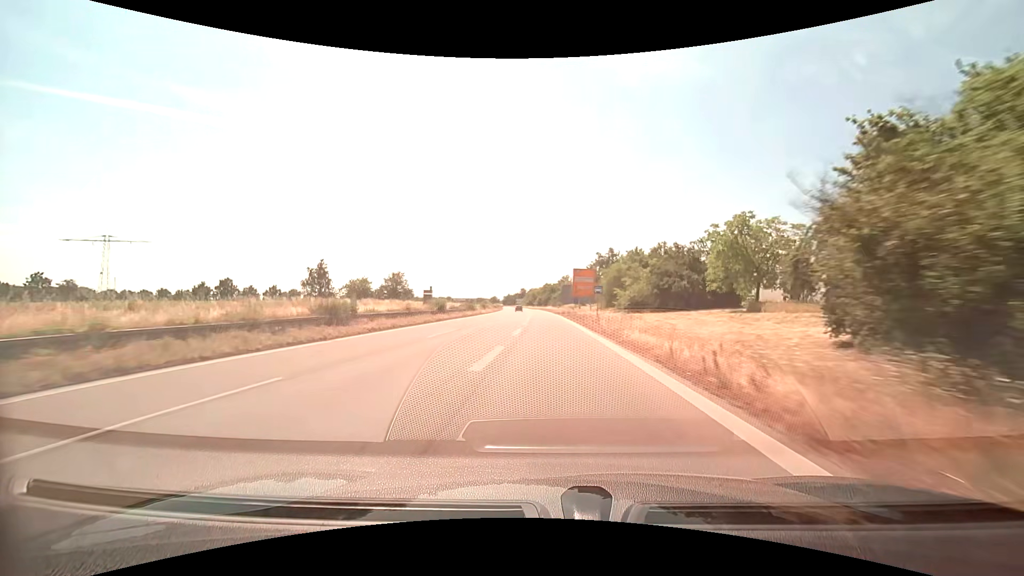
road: trunk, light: Day
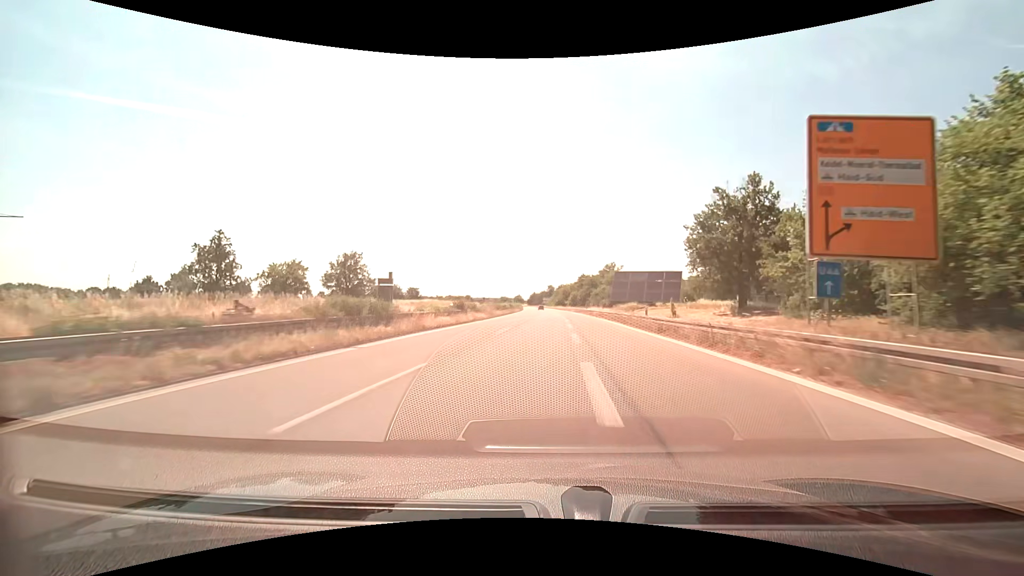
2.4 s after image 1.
(-2.0, +52.3) m; -3°
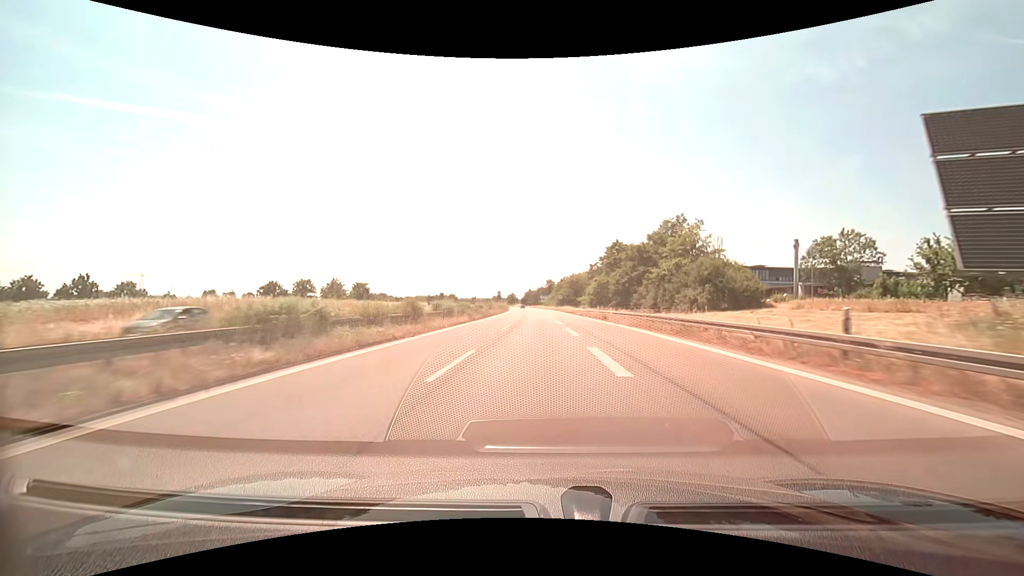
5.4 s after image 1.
(+0.7, +68.5) m; 0°
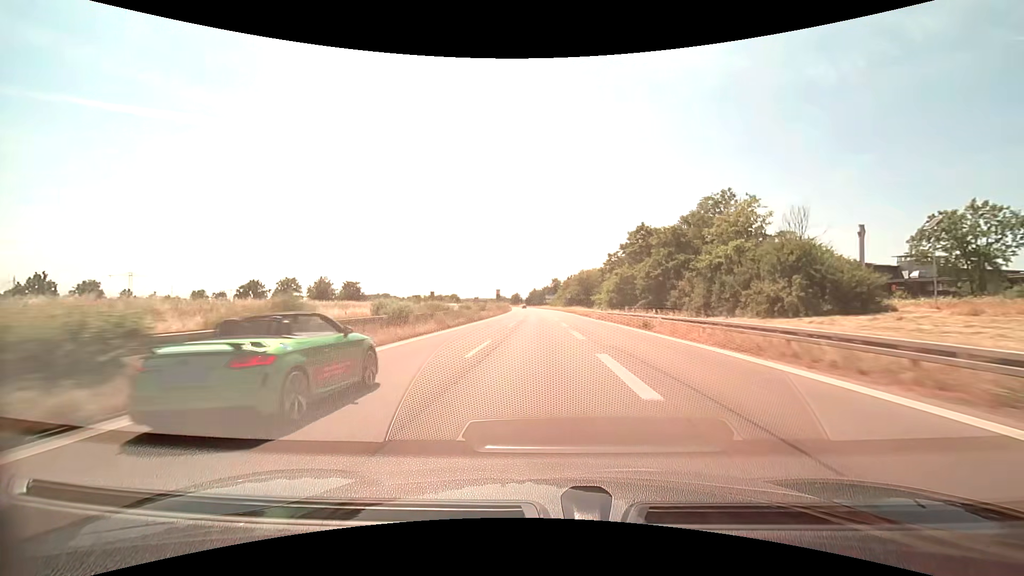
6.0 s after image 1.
(-0.1, +14.0) m; -1°
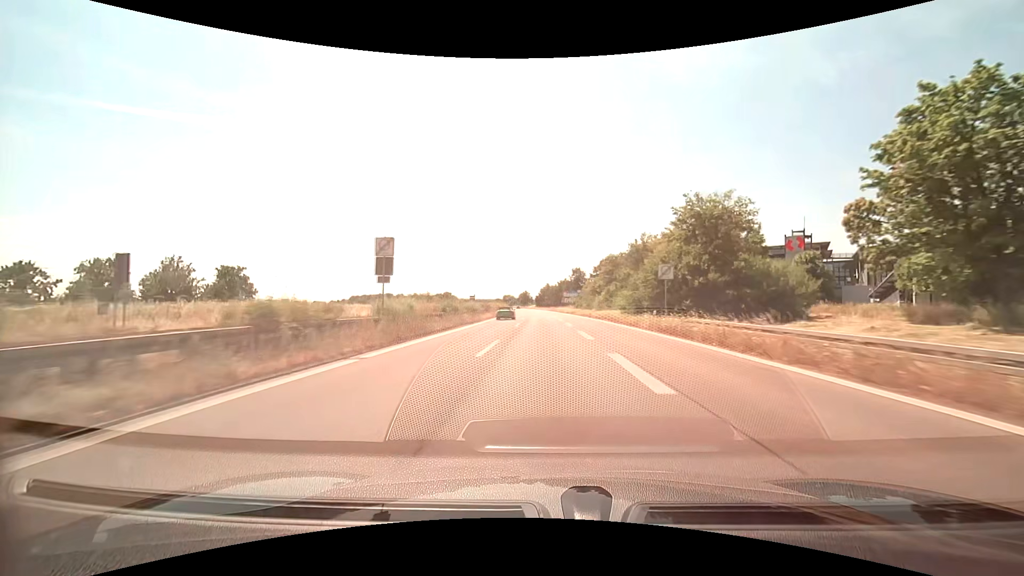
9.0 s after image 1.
(-0.9, +71.6) m; -2°
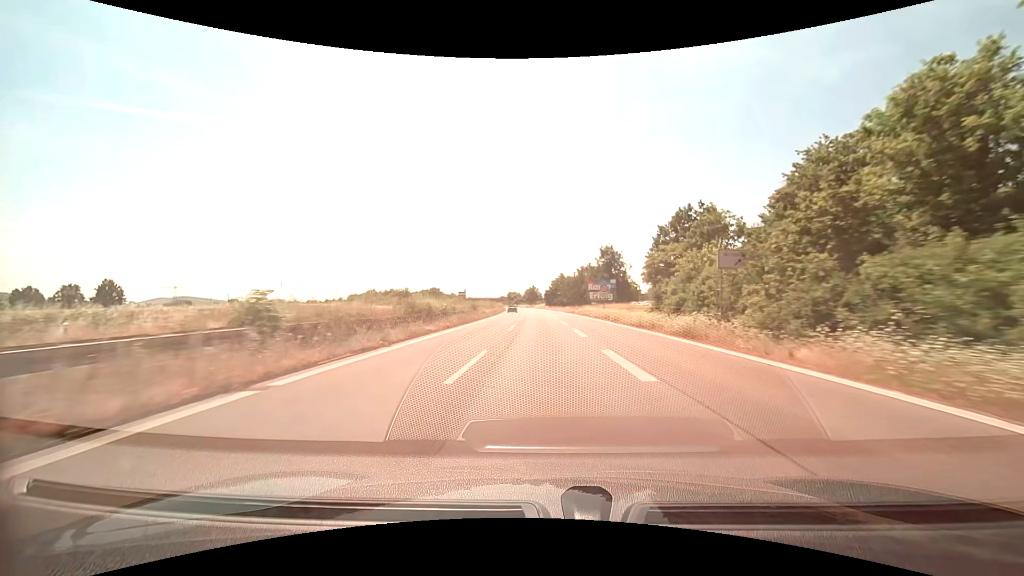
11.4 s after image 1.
(-0.6, +58.6) m; -1°
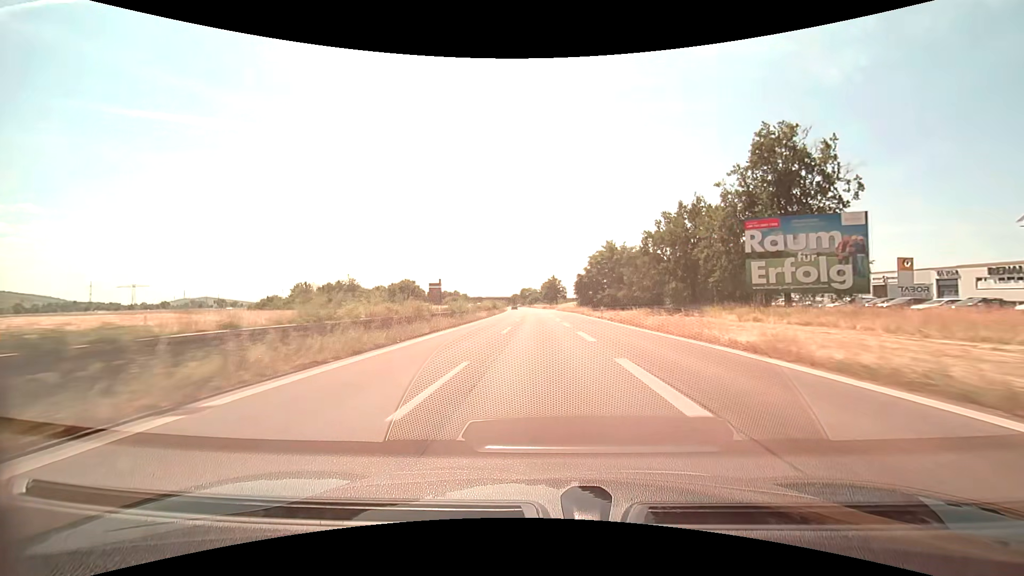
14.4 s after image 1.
(-1.6, +74.6) m; -2°
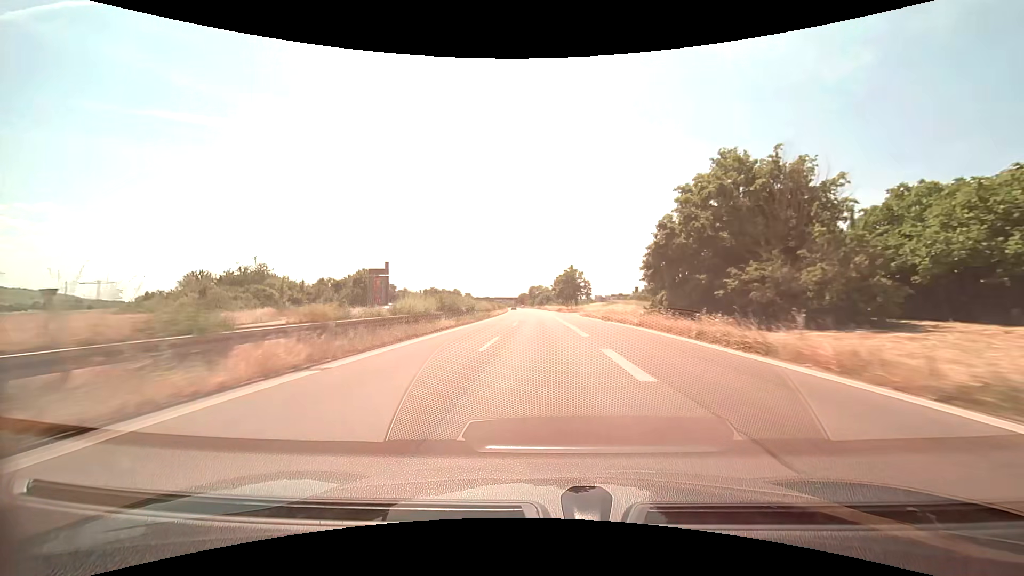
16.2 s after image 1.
(-0.6, +45.4) m; -1°
(0, +10) (0, +20) (0, +30) (0, +40) (-1, +50) (-1, +60) (-1, +70) (-2, +80) (-2, +90) (-2, +100) m
